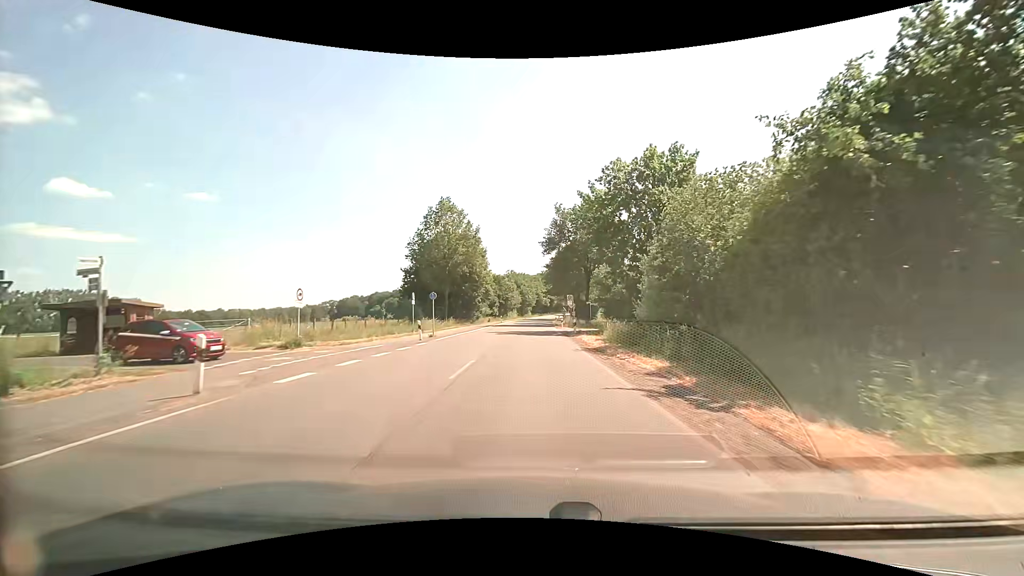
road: secondary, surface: asphalt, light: Day
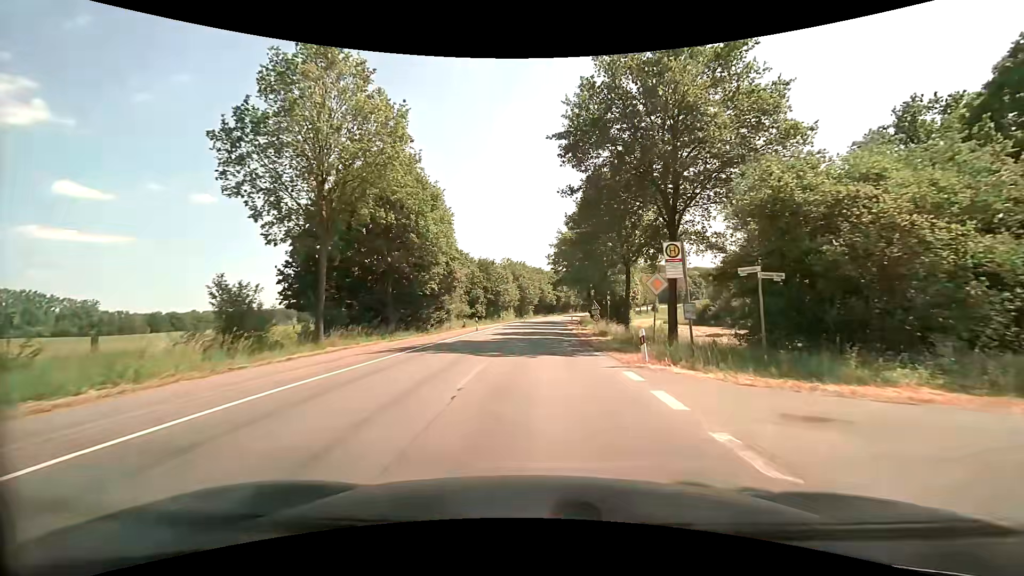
(-0.2, +37.5) m; 0°
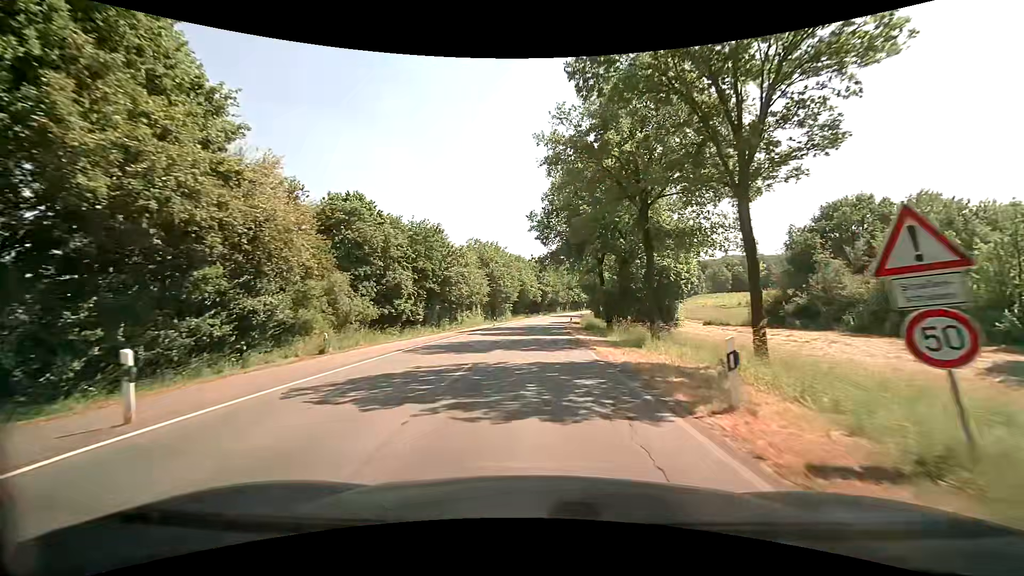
(+0.8, +35.9) m; +2°
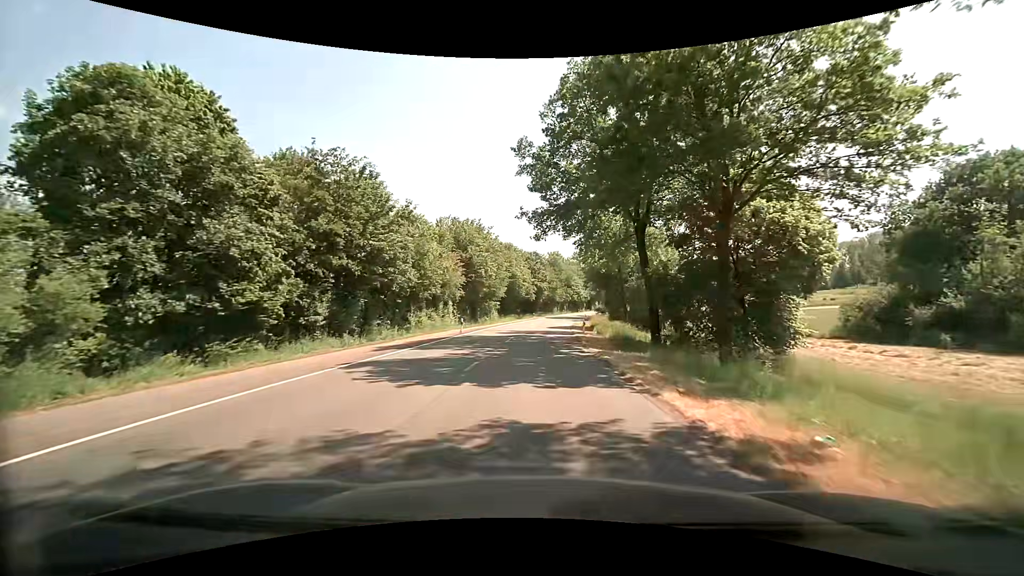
(+0.2, +21.4) m; +1°
